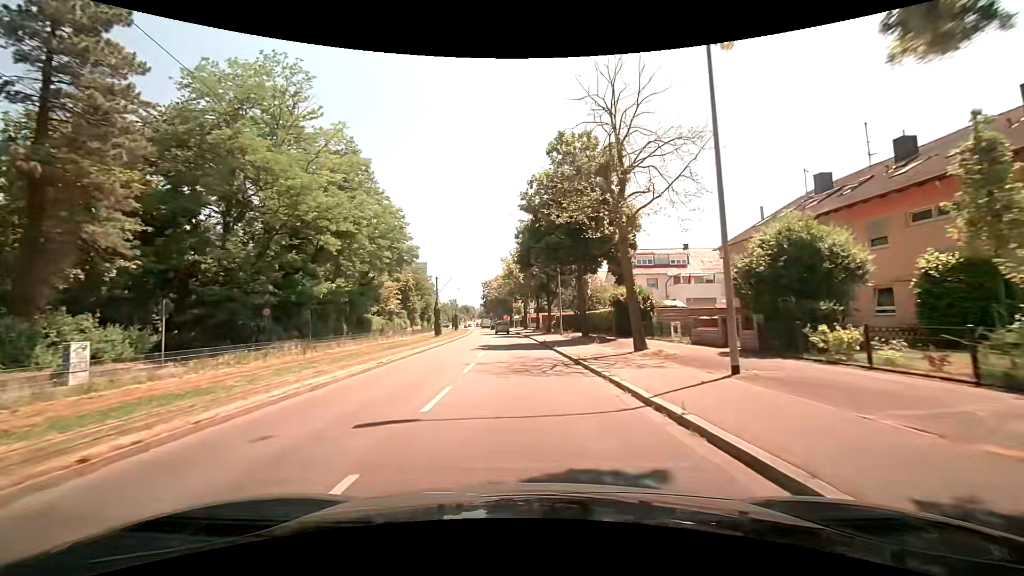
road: tertiary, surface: asphalt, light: Day
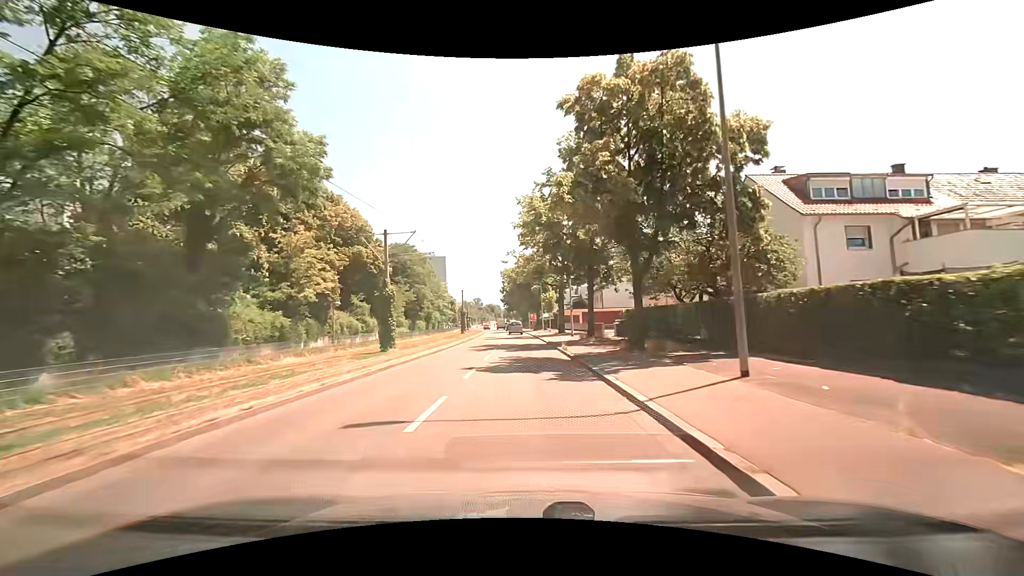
(-0.8, +31.3) m; -4°
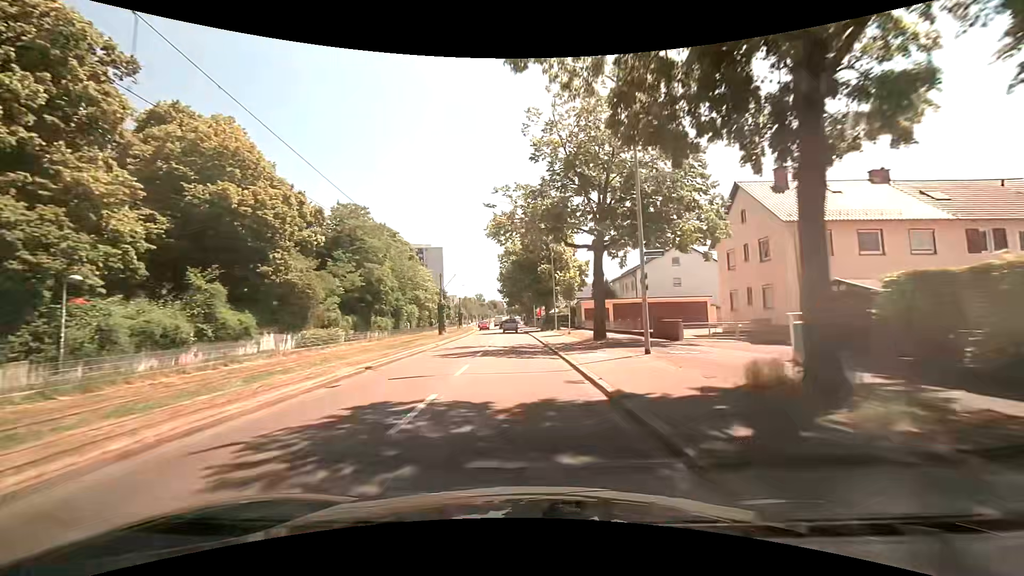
(+0.2, +24.2) m; 0°
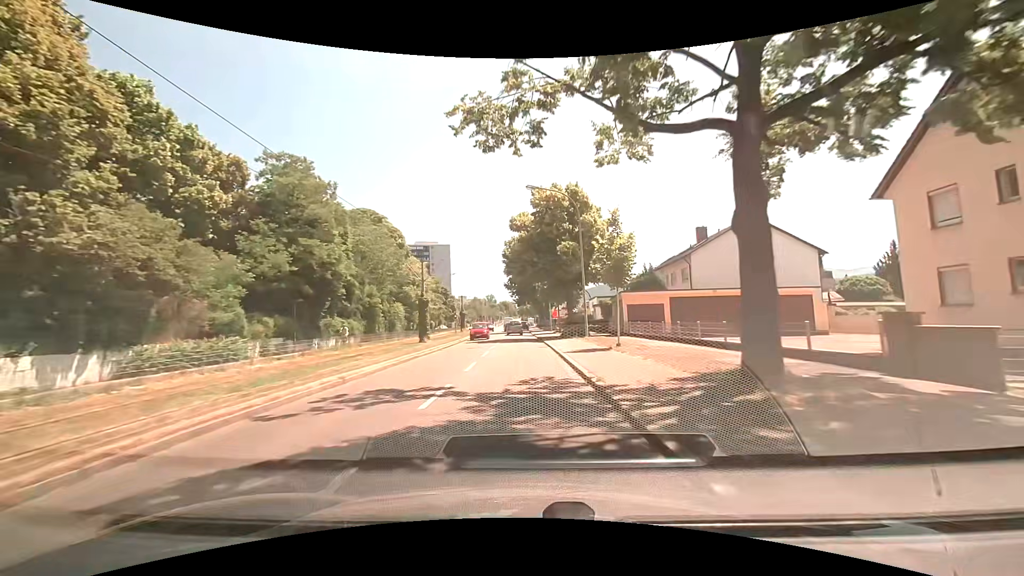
(-0.1, +16.3) m; -1°
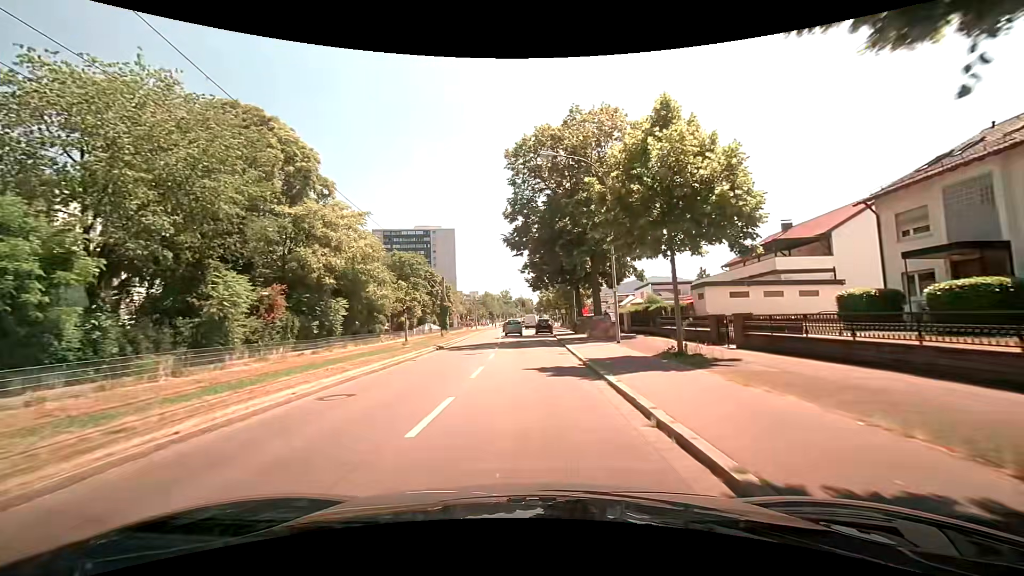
(-0.5, +37.9) m; -2°
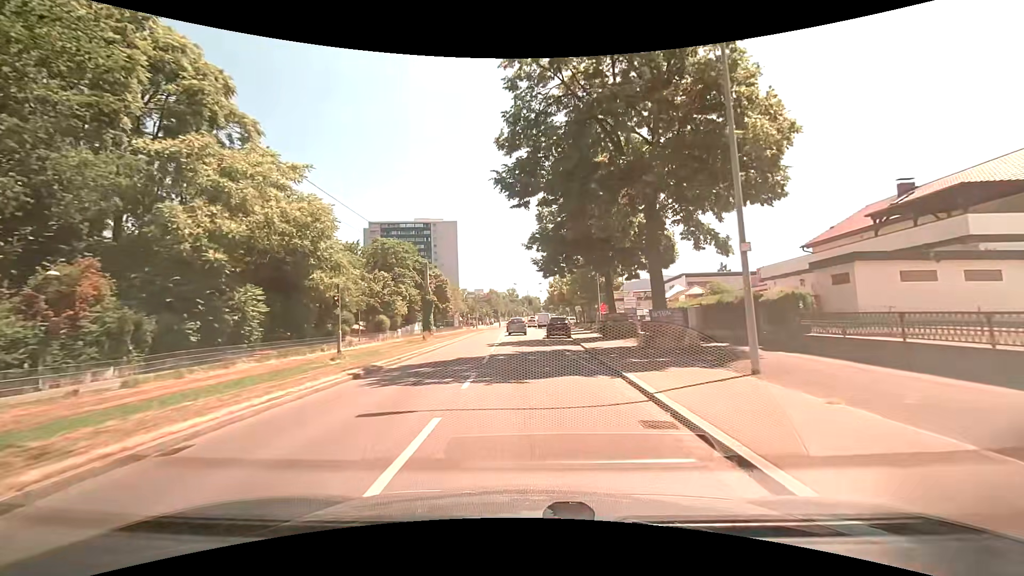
(-0.1, +13.9) m; -1°
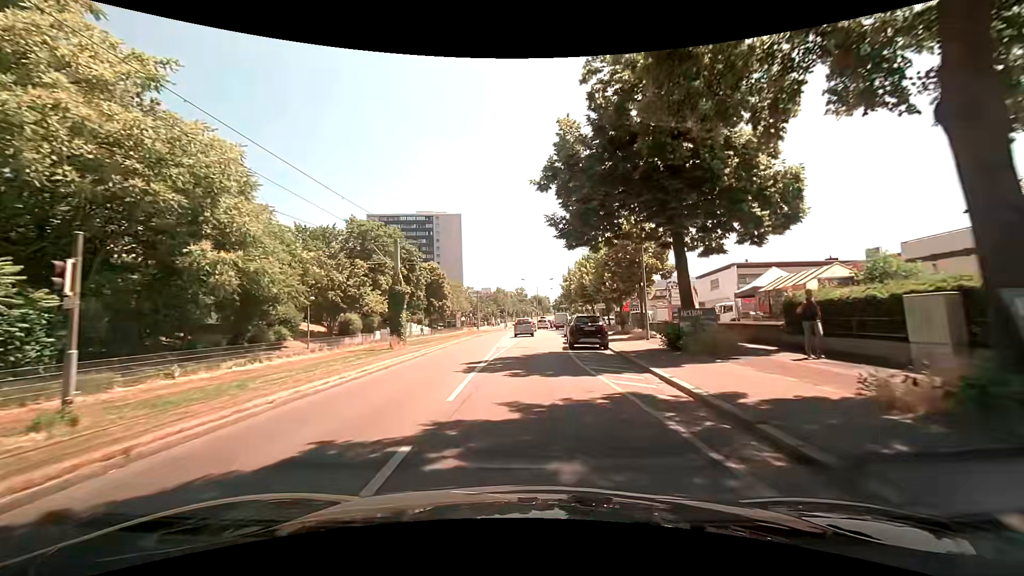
(0.0, +13.4) m; -1°
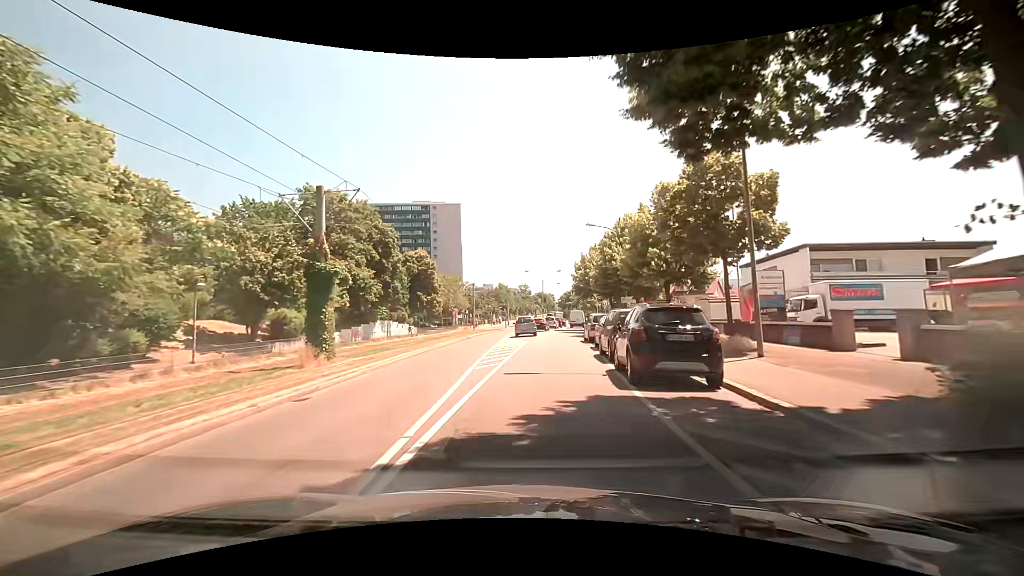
(-0.1, +12.8) m; -1°
(0, +10) (+1, +20) (+2, +30) (+3, +40) (+4, +50) (+6, +60) (+7, +70) (+8, +79) (+10, +89) (+11, +99) m
